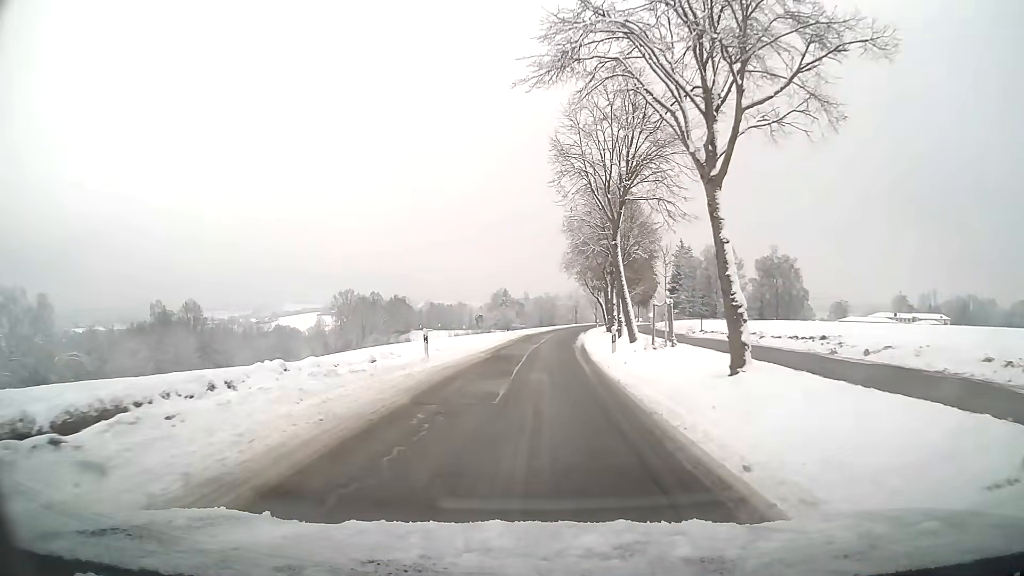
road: residential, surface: asphalt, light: Day
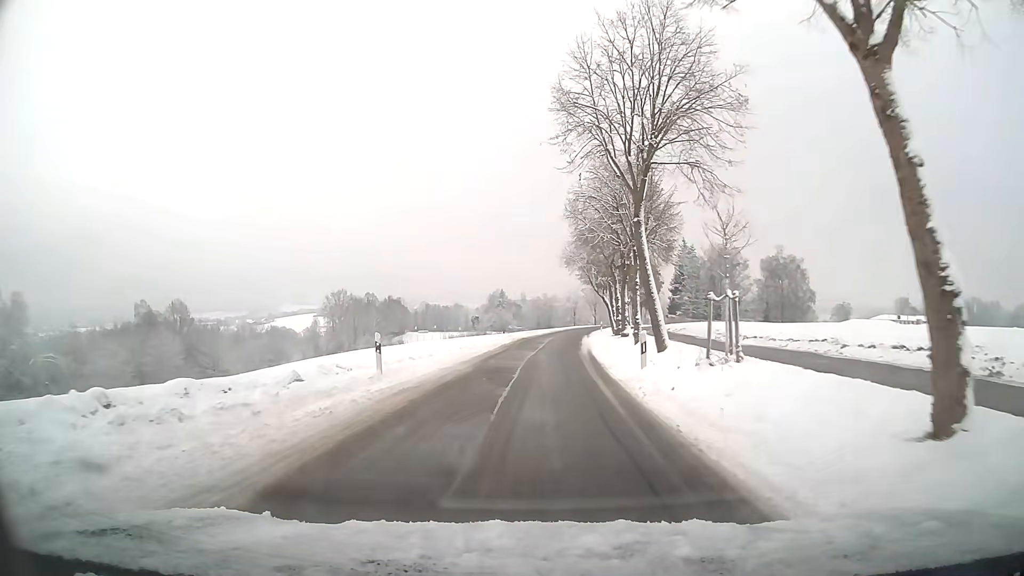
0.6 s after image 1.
(0.0, +6.4) m; 0°
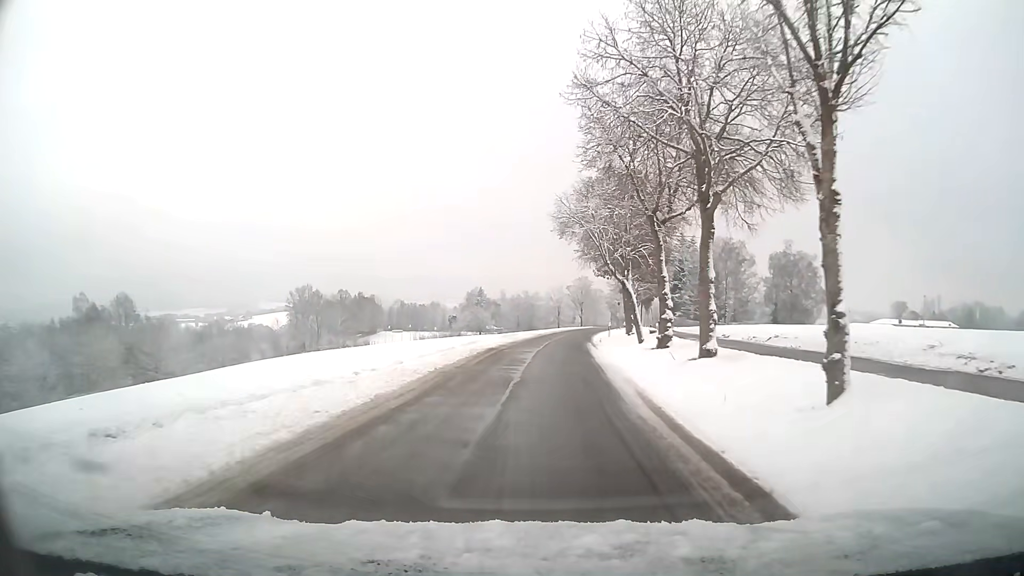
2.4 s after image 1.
(+0.3, +19.3) m; +2°
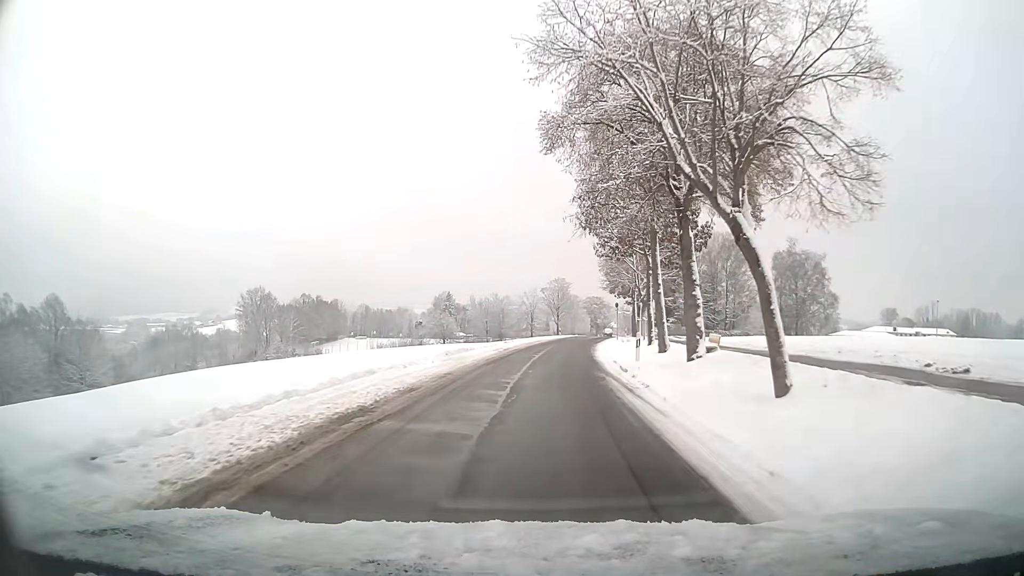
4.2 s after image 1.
(+0.4, +19.5) m; +3°
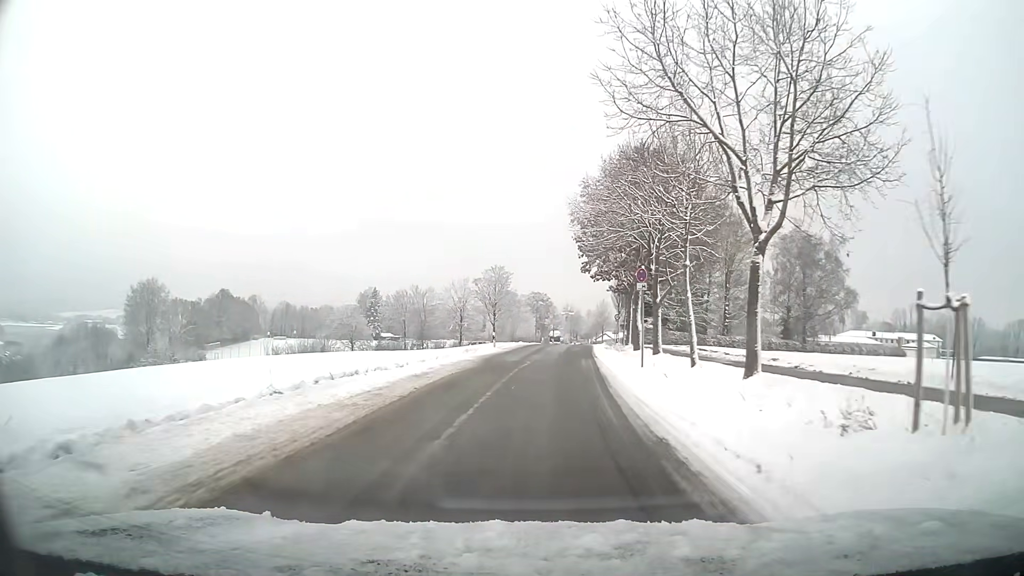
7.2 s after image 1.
(+1.4, +33.3) m; +5°
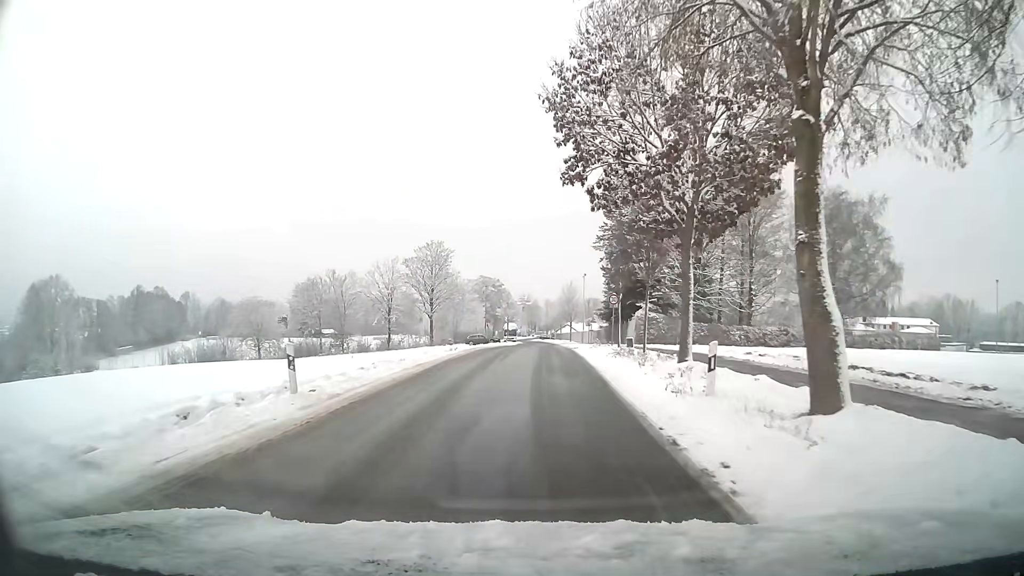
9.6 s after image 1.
(+1.0, +26.9) m; +3°
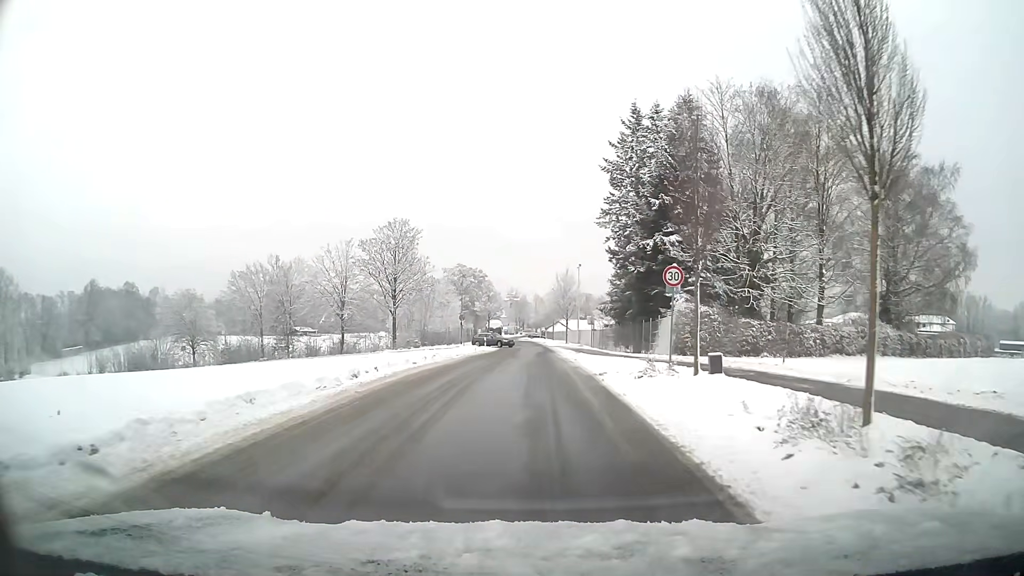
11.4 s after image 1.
(+0.1, +18.3) m; +1°
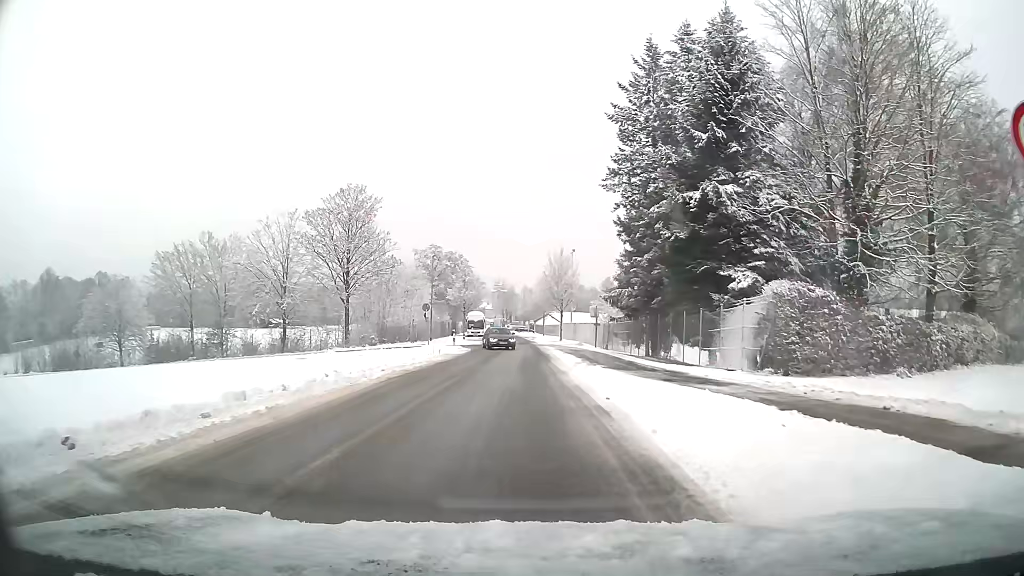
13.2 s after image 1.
(+0.1, +15.0) m; +1°
(0, +10) (0, +20) (0, +30) (0, +40) (-1, +50) (-1, +60) (-2, +70) (-2, +80) (-3, +90) (-3, +100) m
